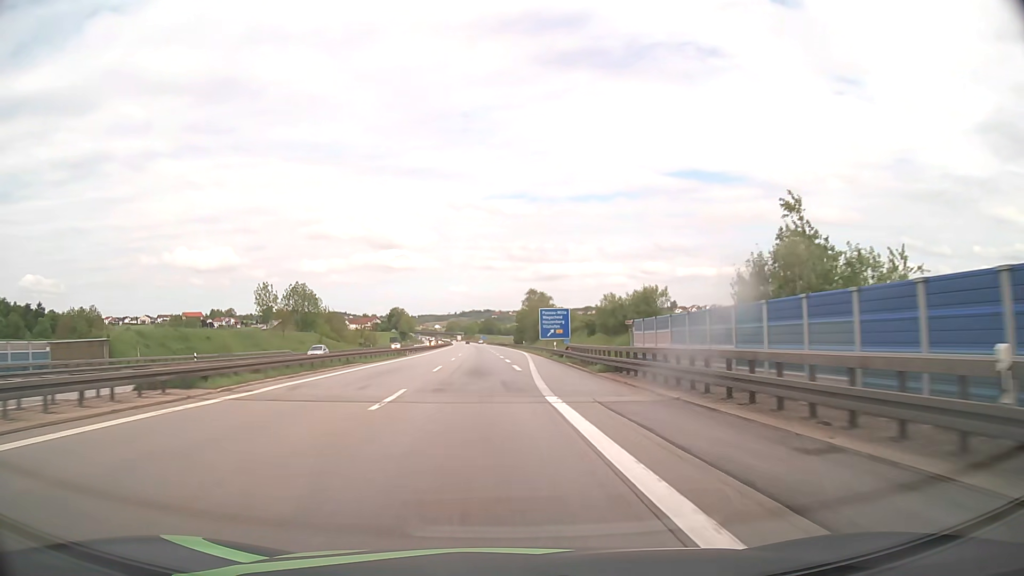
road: motorway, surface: asphalt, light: Day
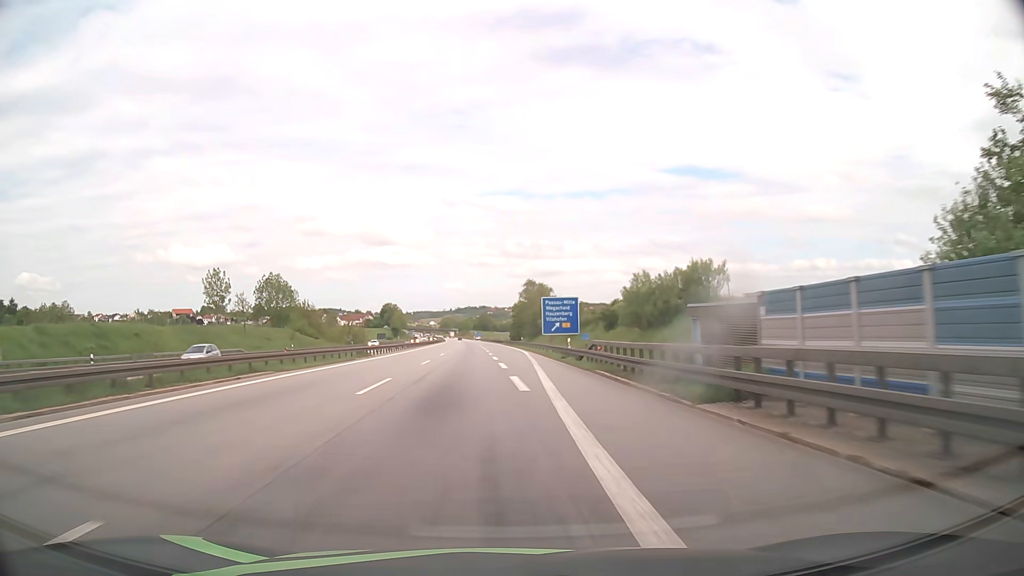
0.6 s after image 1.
(0.0, +15.0) m; 0°
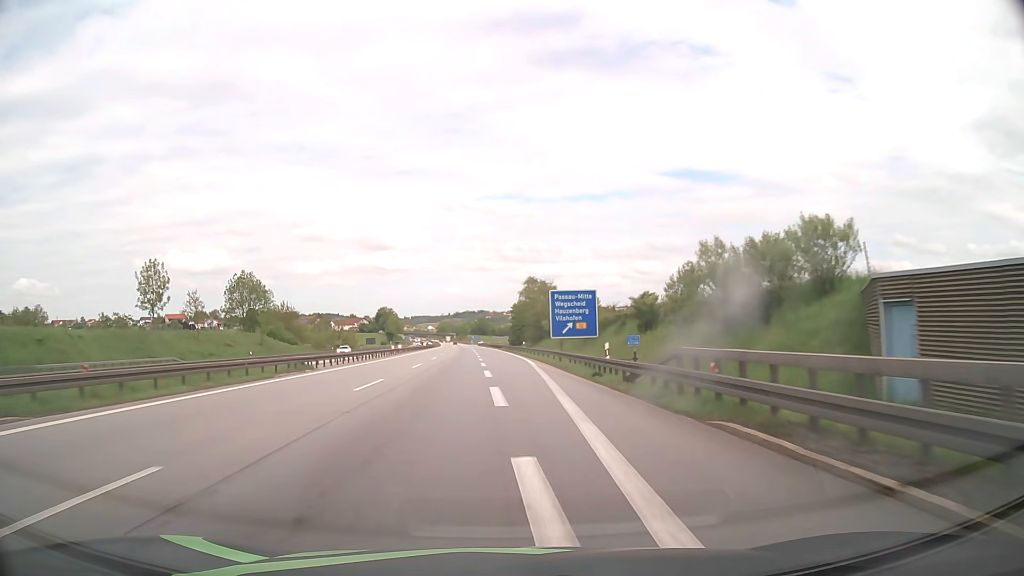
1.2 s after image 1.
(+0.1, +14.8) m; 0°
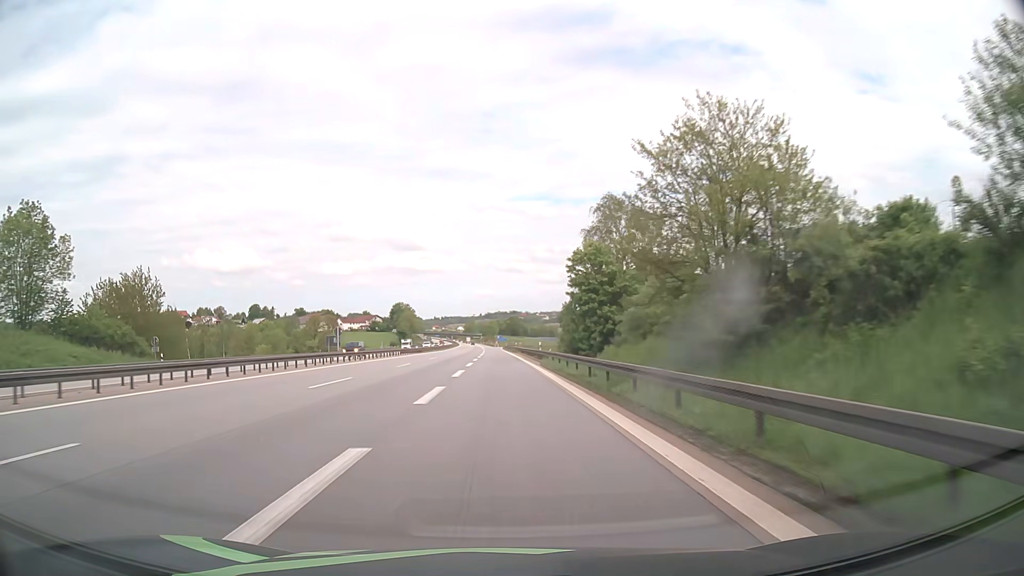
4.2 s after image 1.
(-1.1, +71.5) m; -3°
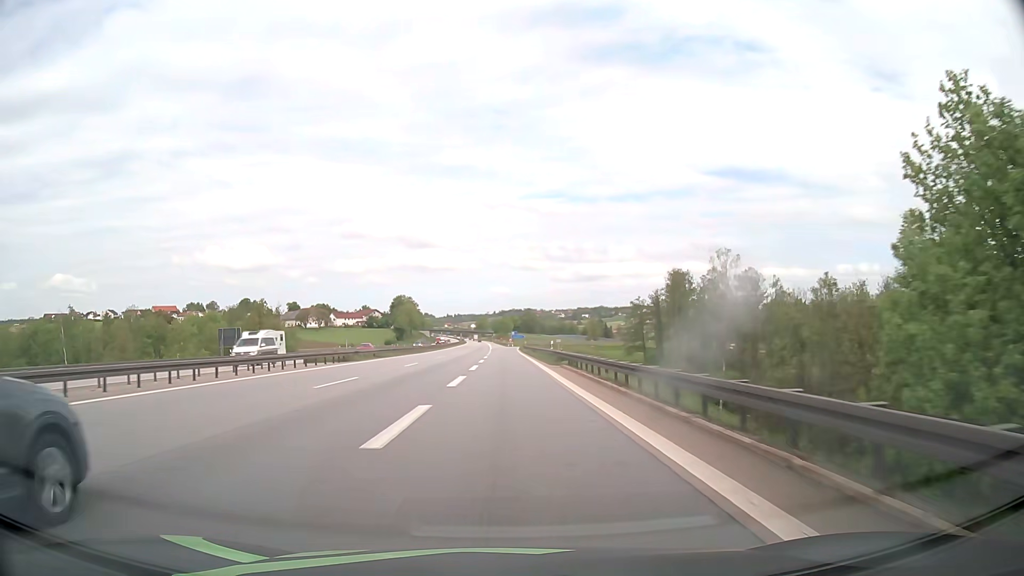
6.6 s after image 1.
(-0.8, +54.2) m; -2°
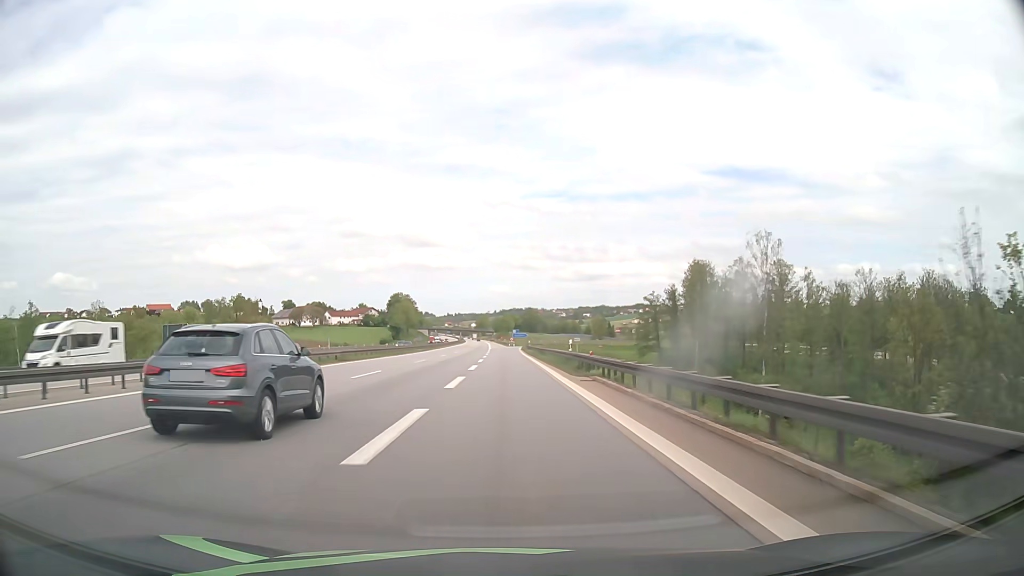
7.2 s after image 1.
(+0.1, +13.1) m; 0°
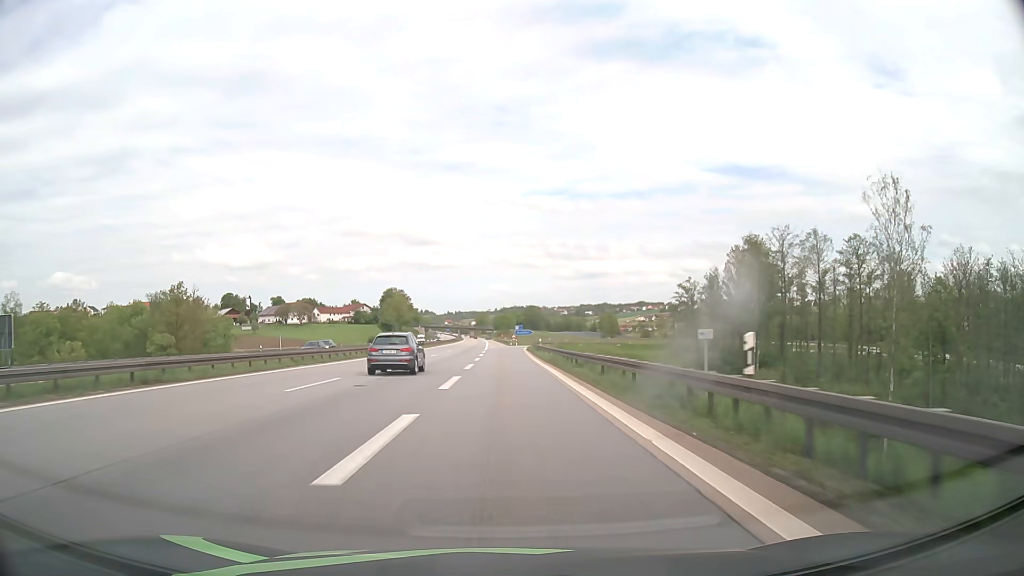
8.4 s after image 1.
(0.0, +25.1) m; 0°
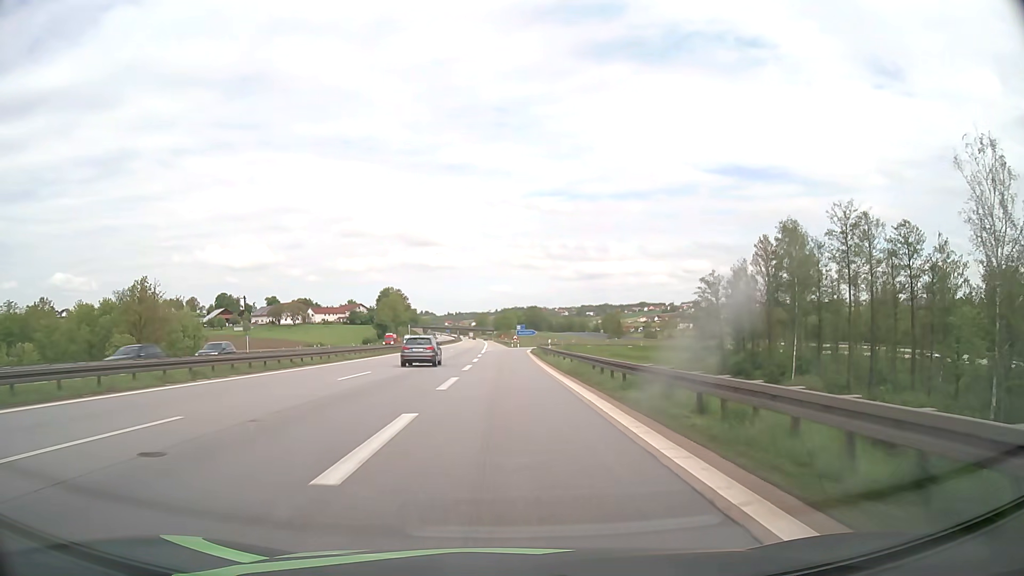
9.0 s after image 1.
(0.0, +11.8) m; 0°
(0, +10) (0, +20) (0, +30) (0, +40) (0, +50) (0, +60) (0, +70) (+1, +80) (+3, +90) (+5, +99) m
